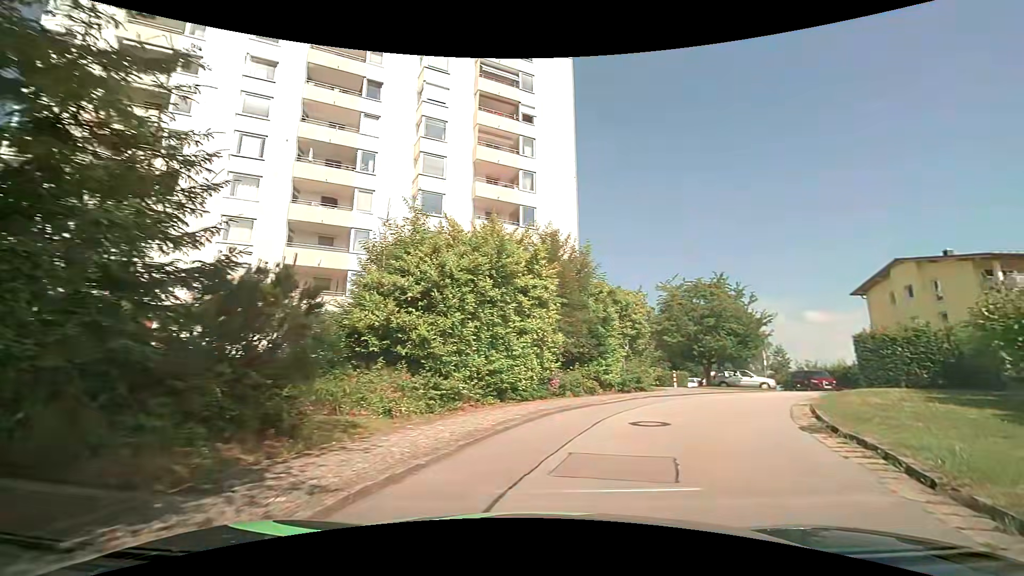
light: Day
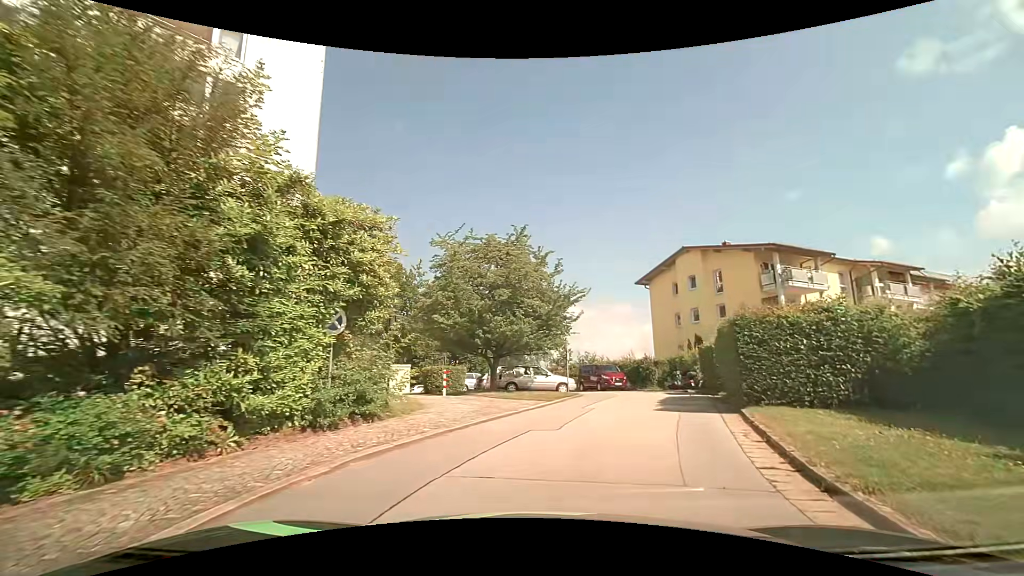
(+2.9, +12.3) m; +24°
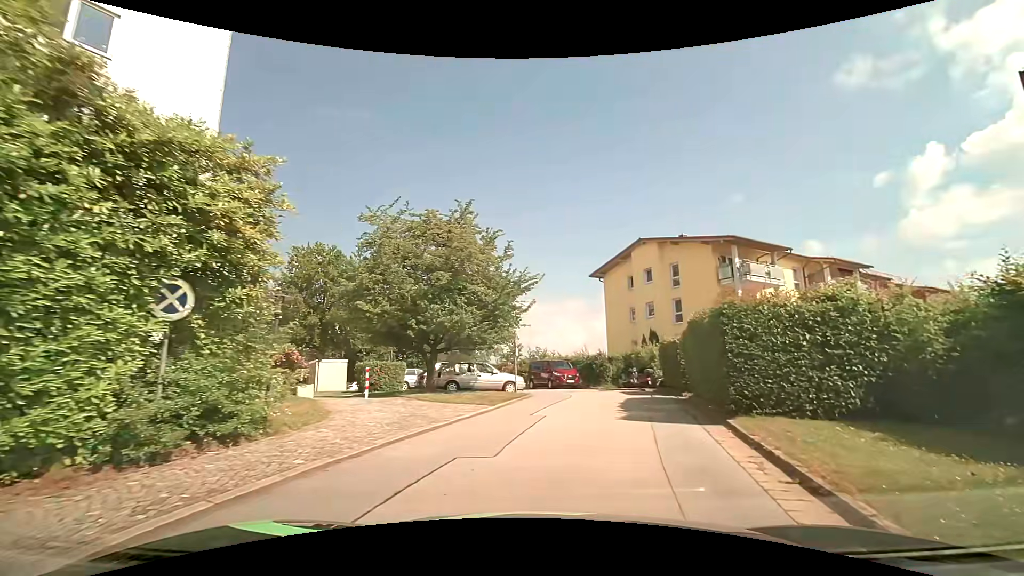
(+0.1, +2.9) m; +5°
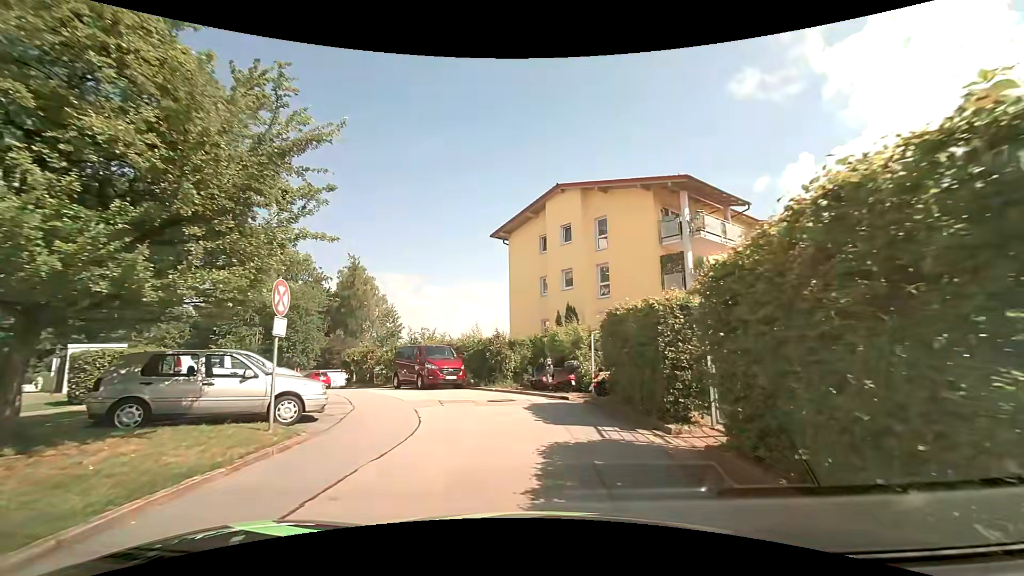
(+1.6, +11.3) m; +11°
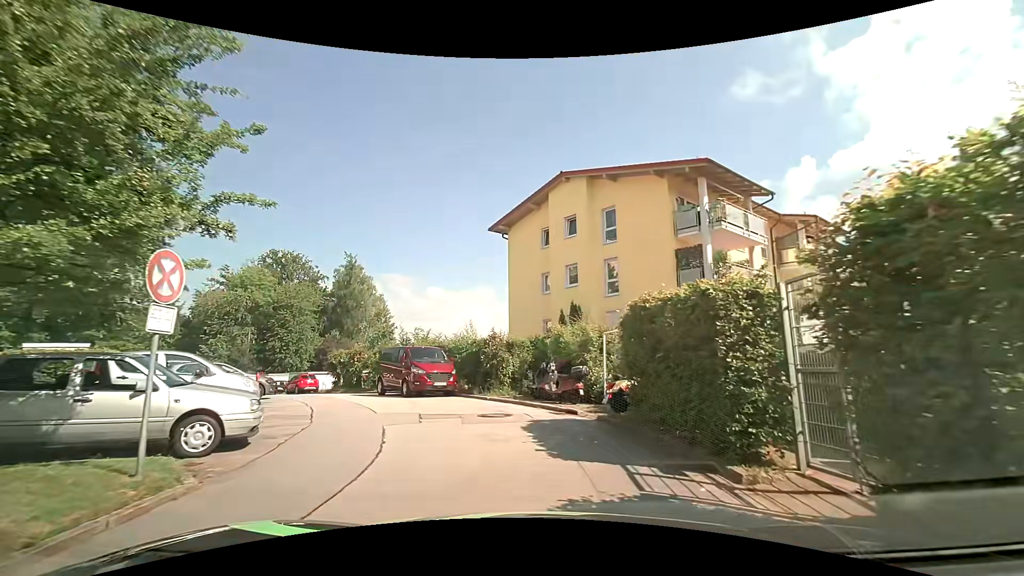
(0.0, +2.6) m; -1°
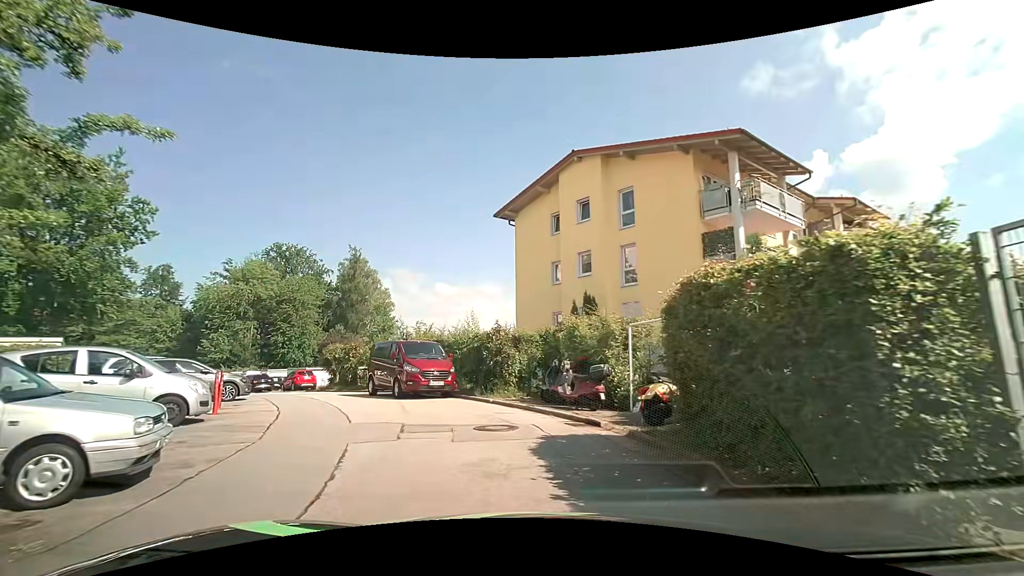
(0.0, +2.4) m; 0°
